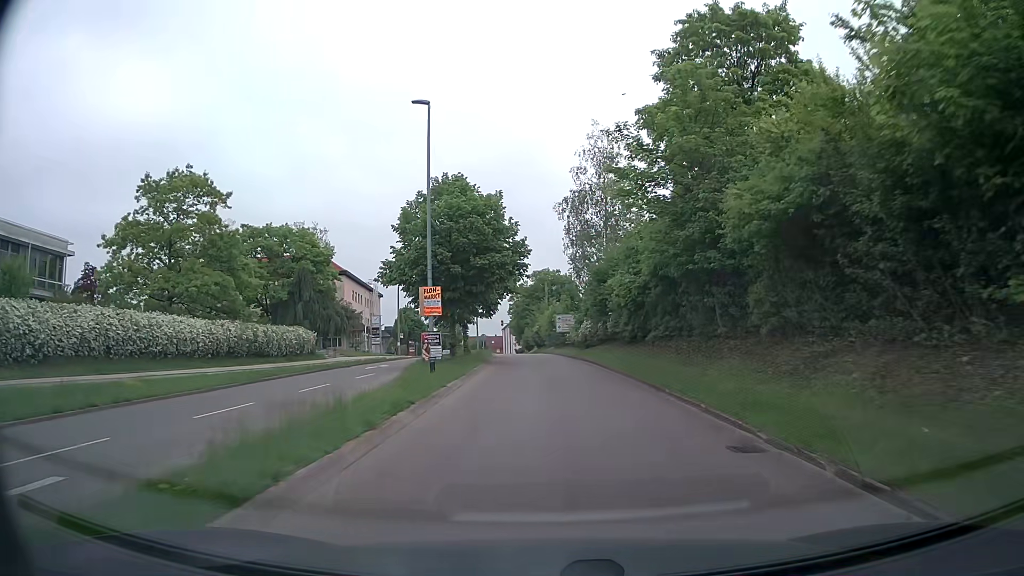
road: secondary_link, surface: asphalt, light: Day
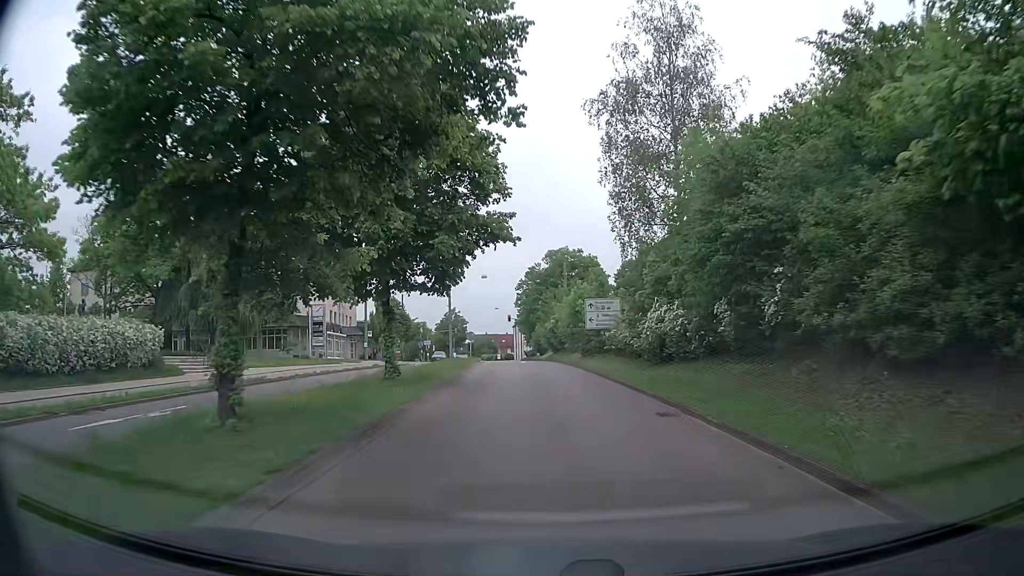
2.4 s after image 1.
(-0.2, +23.5) m; 0°
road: tertiary
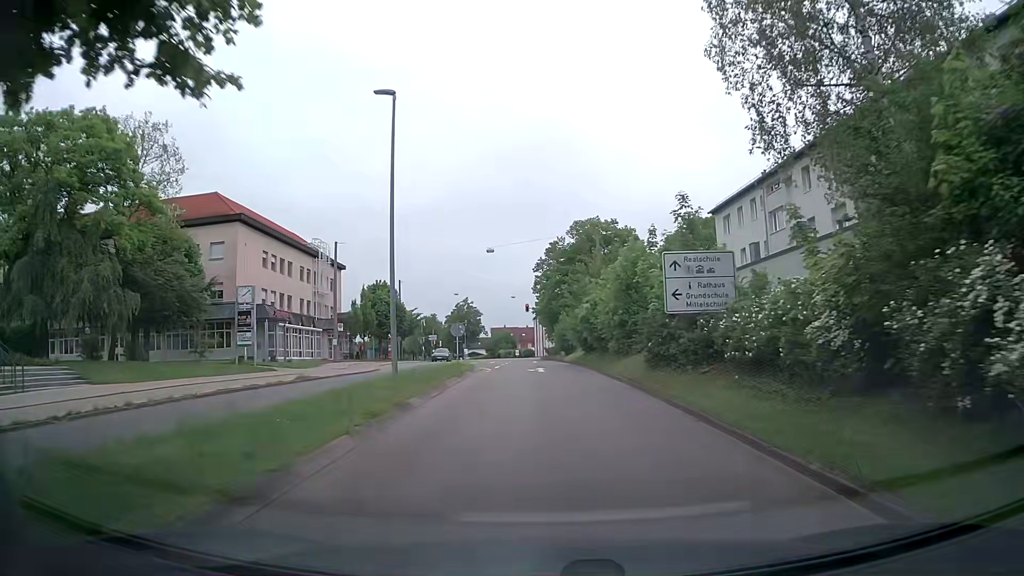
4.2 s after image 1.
(-0.5, +16.5) m; -3°
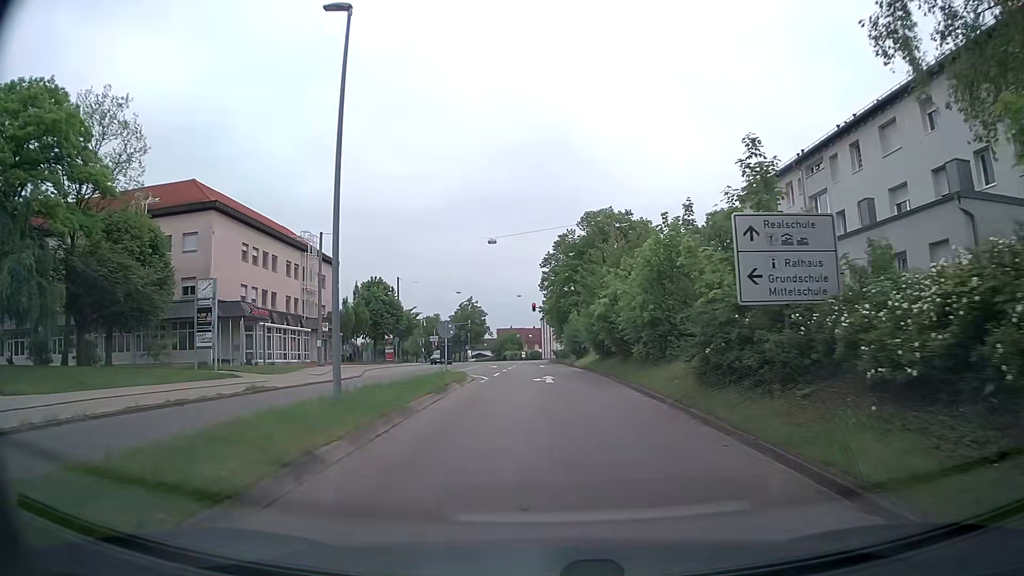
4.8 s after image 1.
(0.0, +5.3) m; 0°
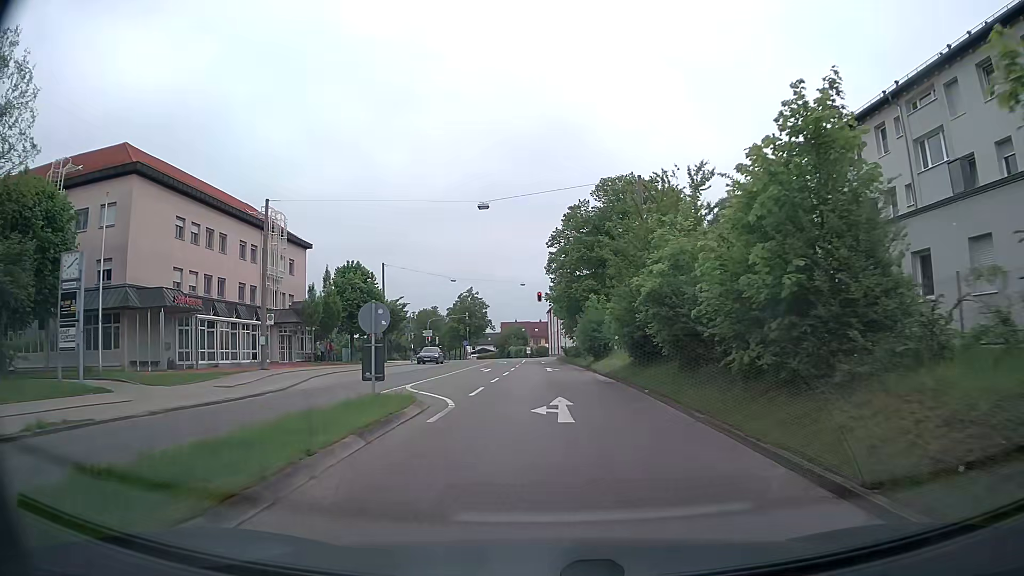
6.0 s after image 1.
(-0.1, +10.7) m; -1°
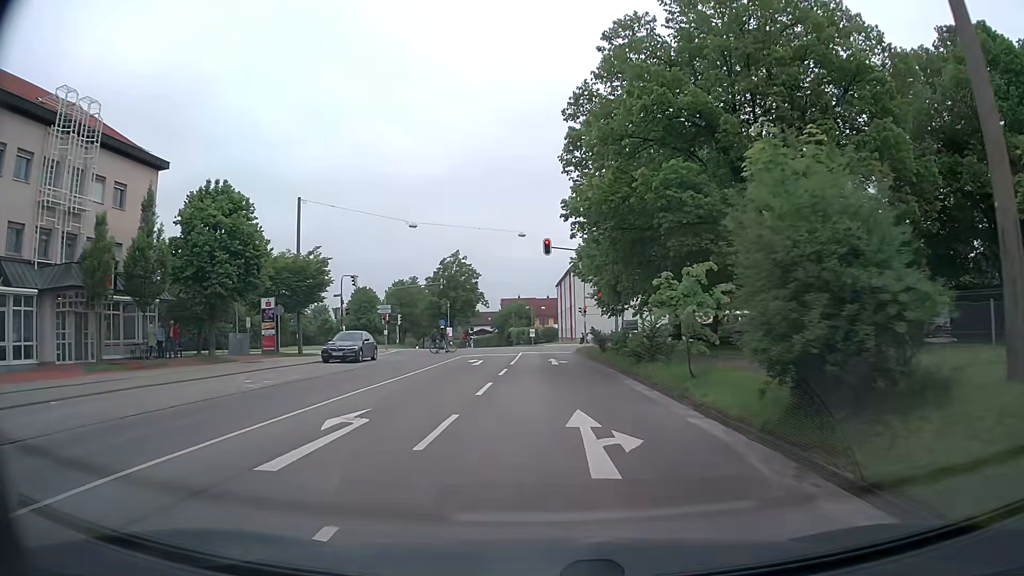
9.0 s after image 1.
(-0.1, +26.9) m; -1°
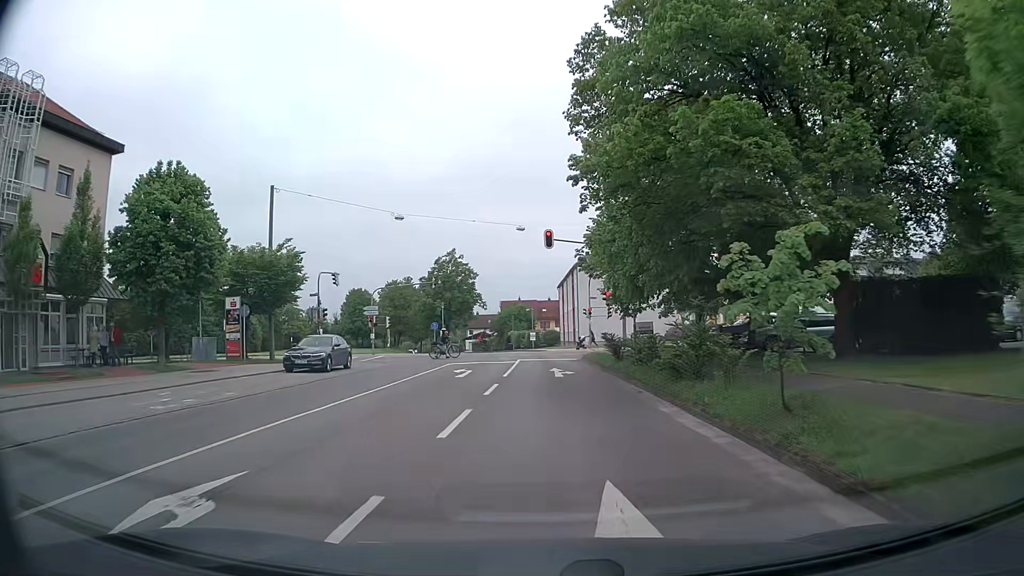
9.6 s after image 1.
(0.0, +4.8) m; 0°
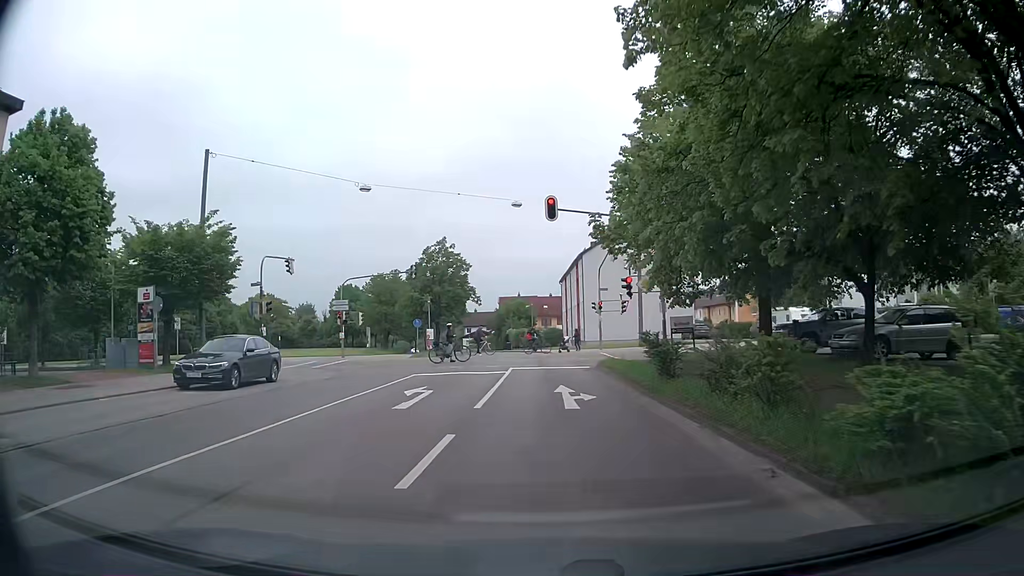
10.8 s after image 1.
(0.0, +8.5) m; -2°
(0, +10) (+1, +20) (+1, +30) (0, +40) (-1, +50) (-2, +60) (-3, +70) (-5, +80) (-6, +90) (-7, +100) m
